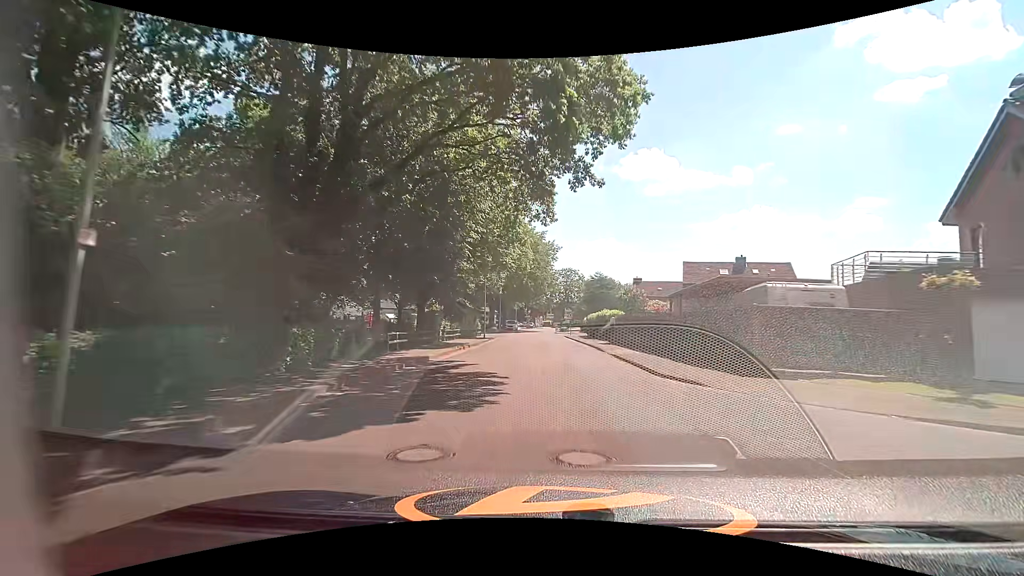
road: tertiary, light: Day
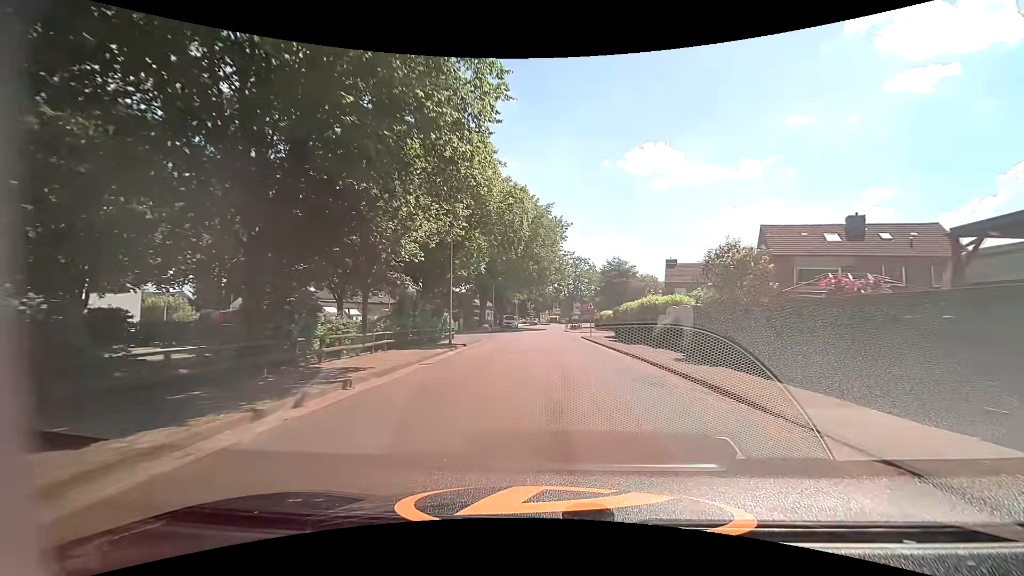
(-0.3, +19.0) m; -1°
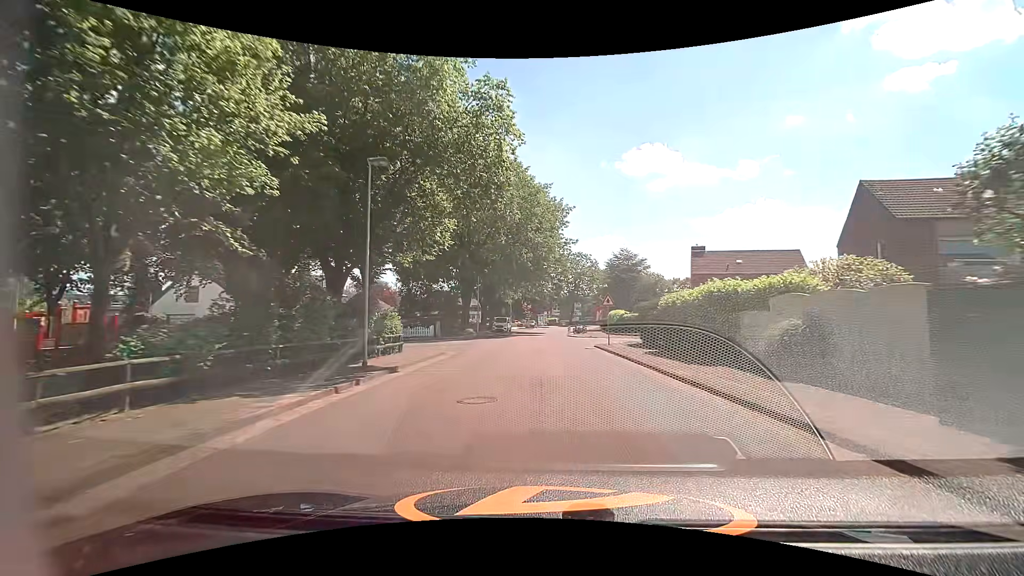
(+0.1, +12.3) m; 0°
(0, +10) (0, +20) (0, +30) (0, +40) (0, +50) (0, +60) (+1, +70) (+2, +80) (+3, +90) (+5, +100) m
